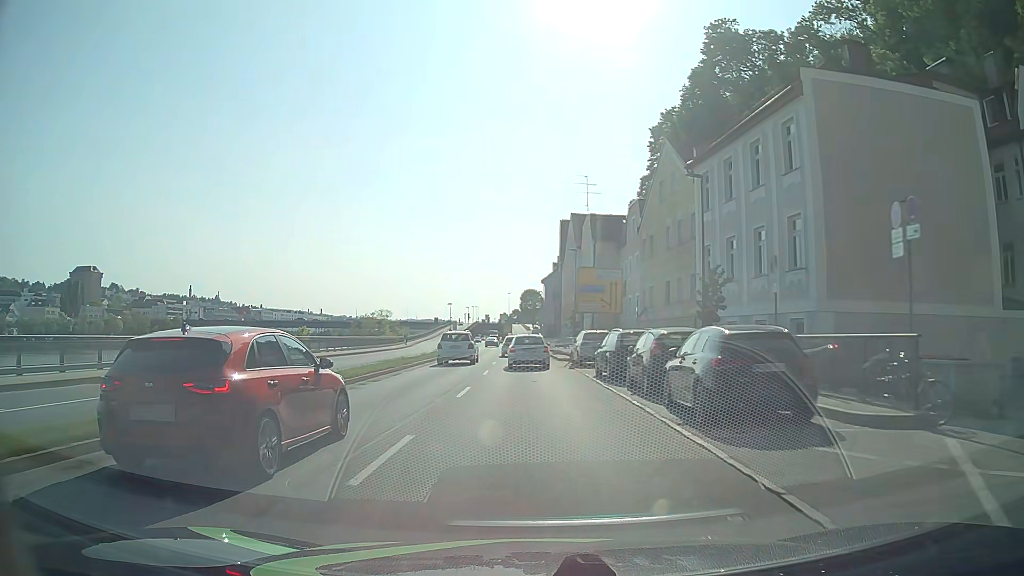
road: primary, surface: asphalt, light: Day
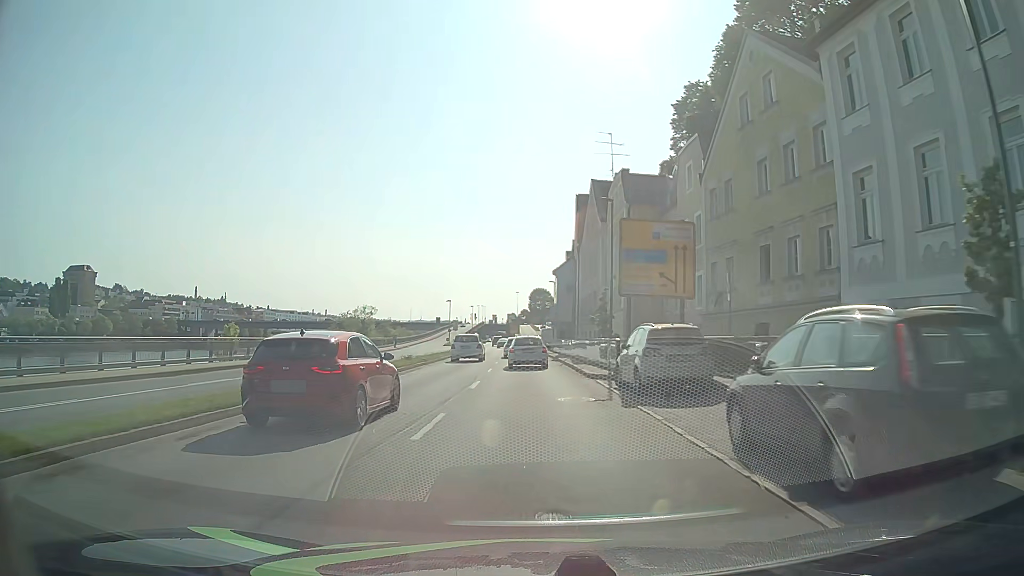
(-0.1, +15.3) m; -1°
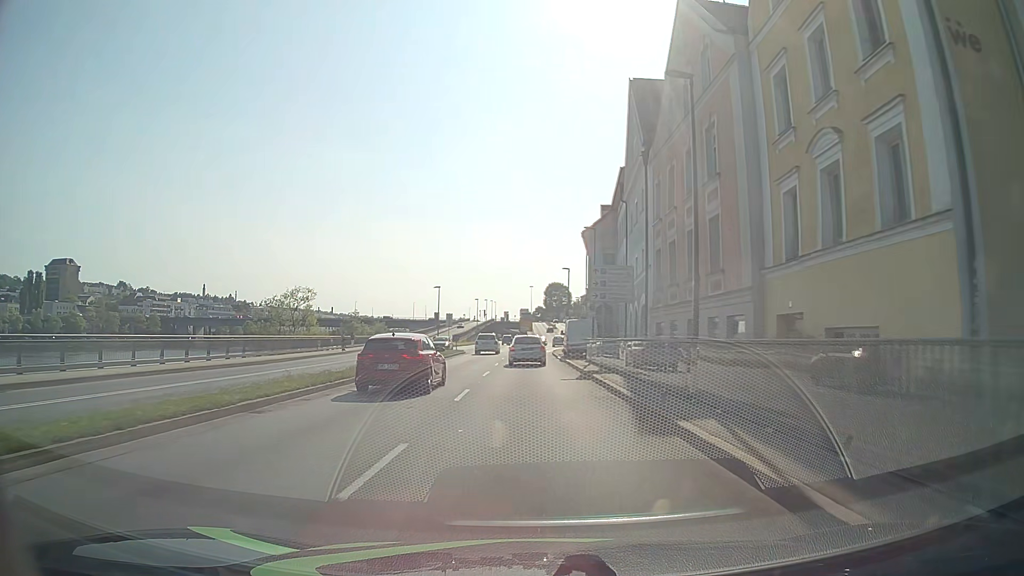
(-0.4, +30.5) m; -1°
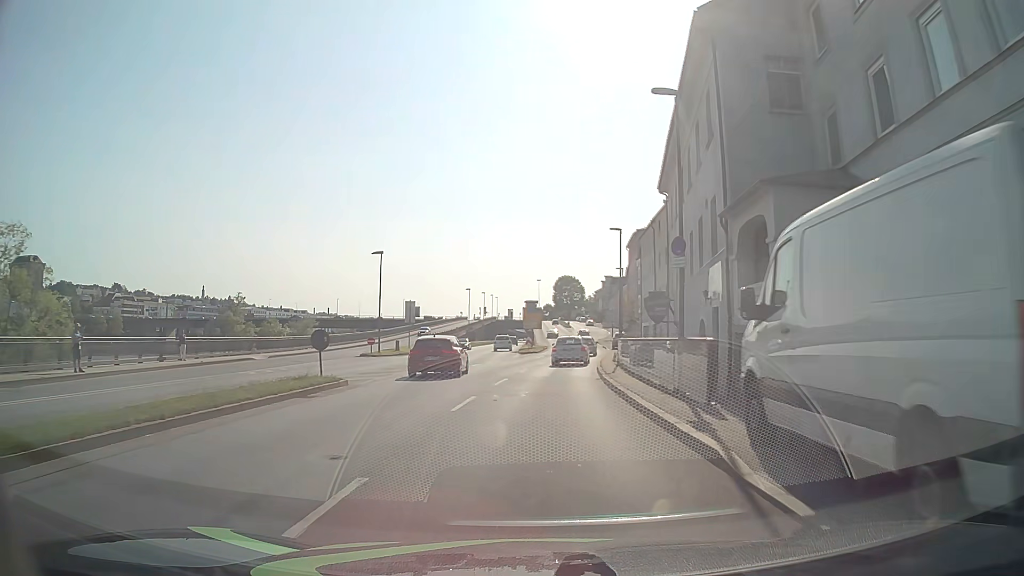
(-0.6, +38.2) m; 0°
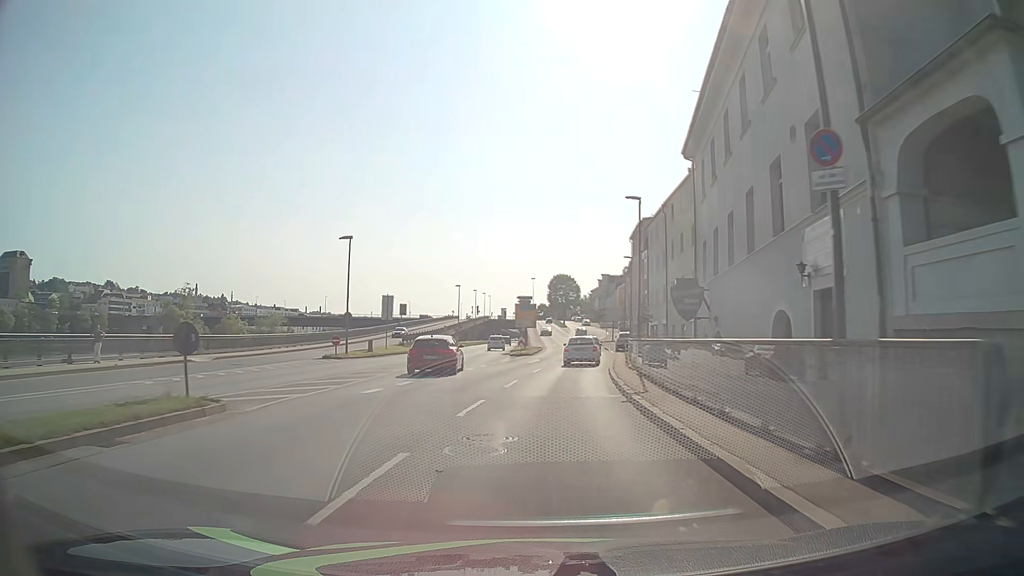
(0.0, +7.6) m; 0°
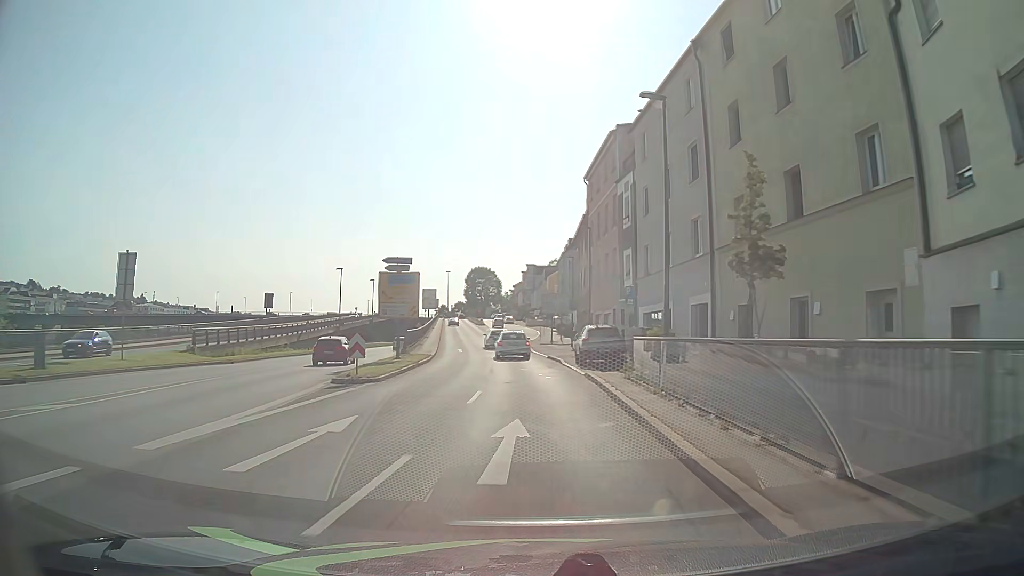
(+1.7, +30.5) m; +7°
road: primary_link
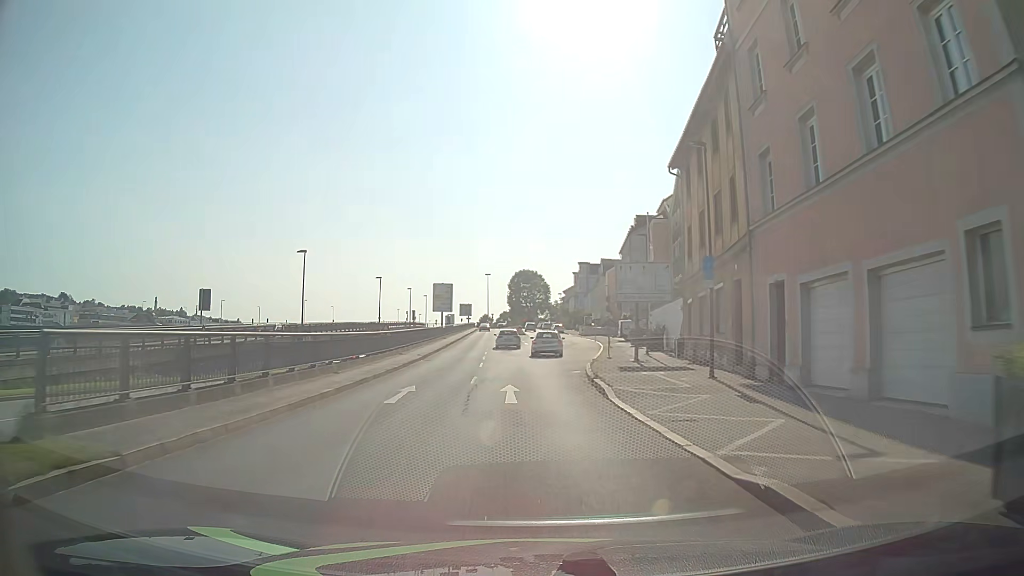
(-0.6, +30.3) m; -5°
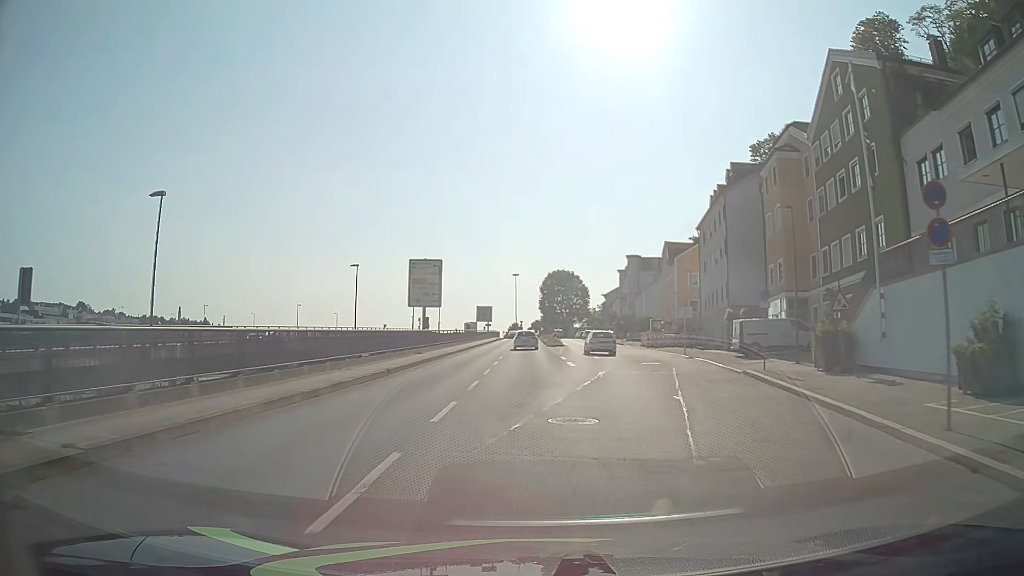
(-0.6, +30.0) m; -2°
(0, +10) (0, +20) (0, +30) (-1, +40) (-1, +50) (-1, +60) (-1, +70) (-1, +80) (-1, +90) (-1, +100) m
